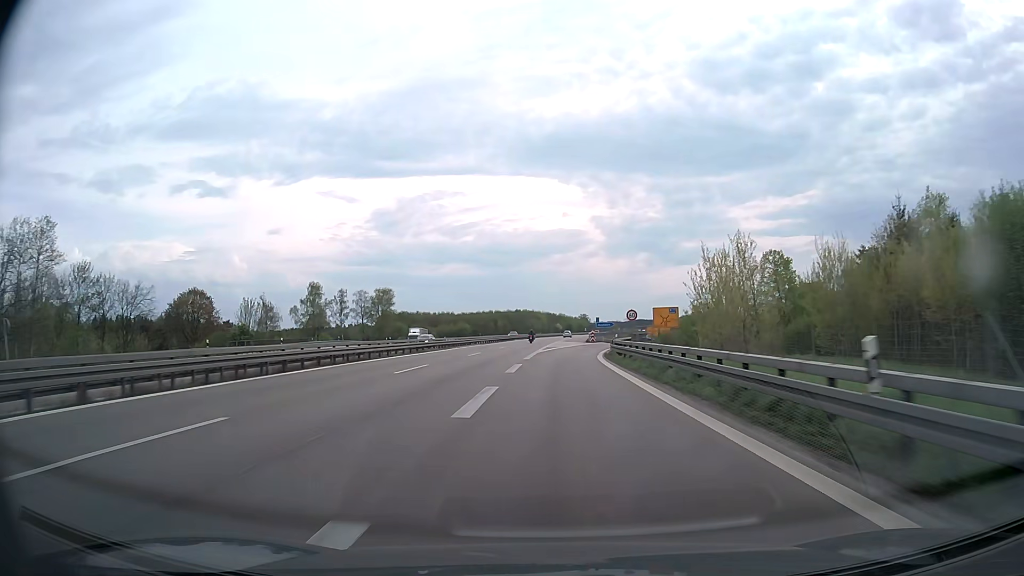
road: motorway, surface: asphalt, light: Day
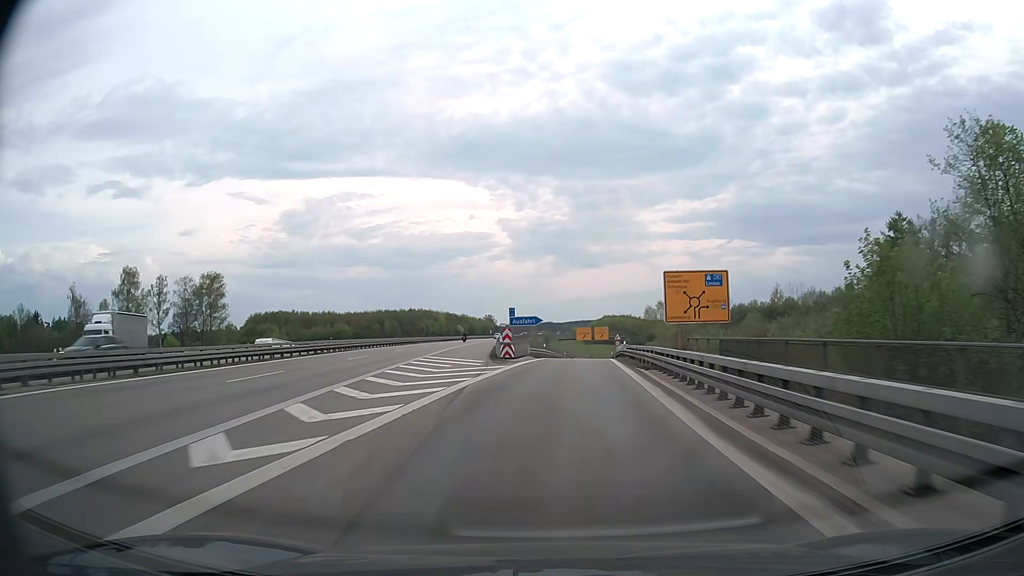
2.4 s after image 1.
(+3.3, +56.1) m; +8°
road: motorway_link
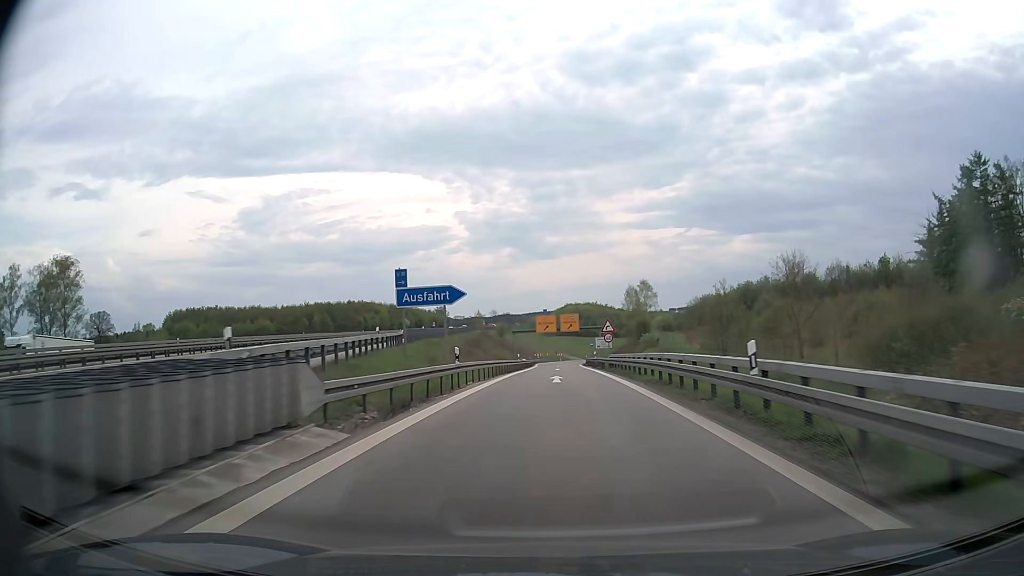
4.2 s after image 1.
(+1.6, +36.5) m; +4°
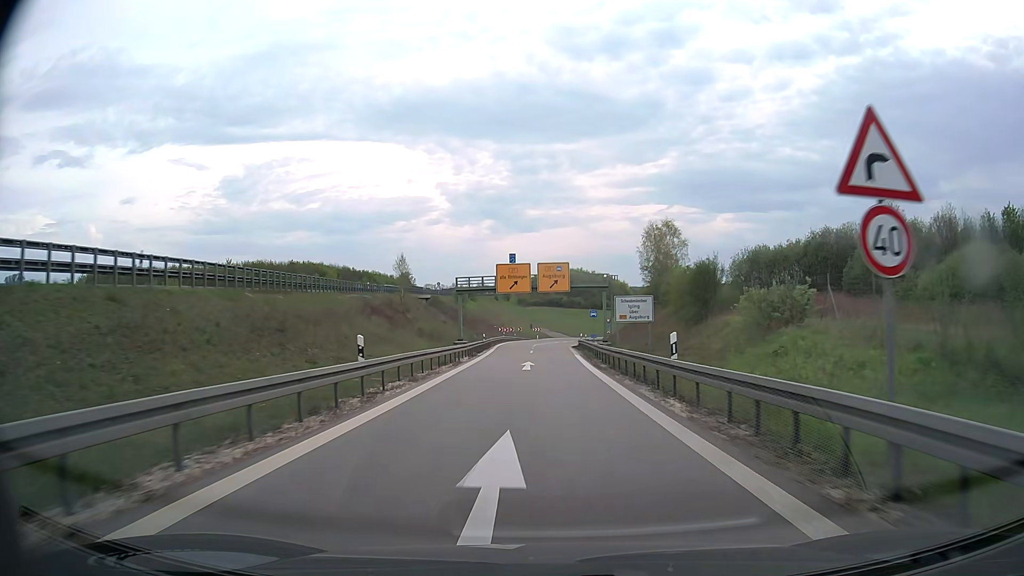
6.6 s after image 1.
(+0.9, +44.6) m; +2°
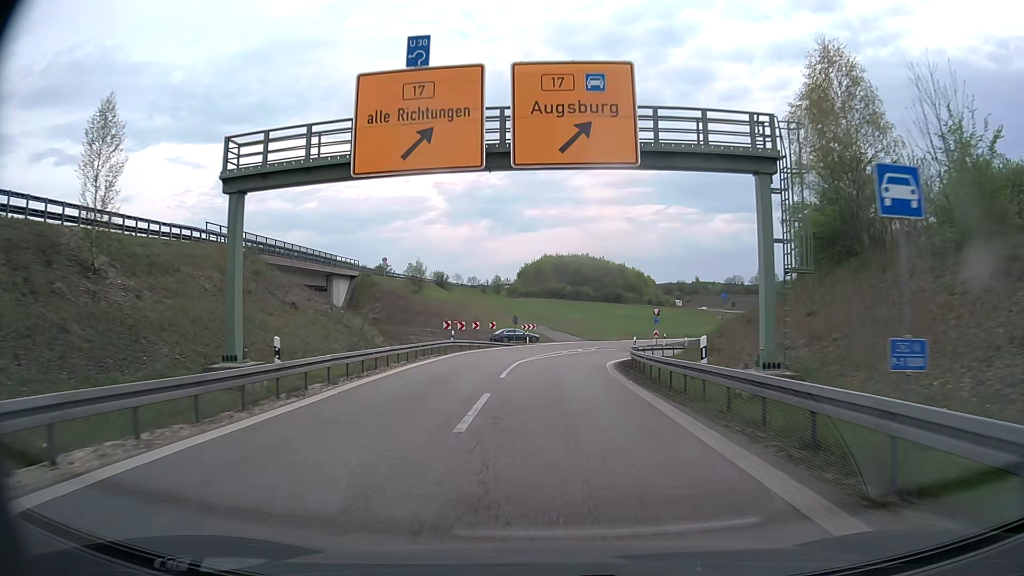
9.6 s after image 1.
(-0.1, +48.0) m; 0°
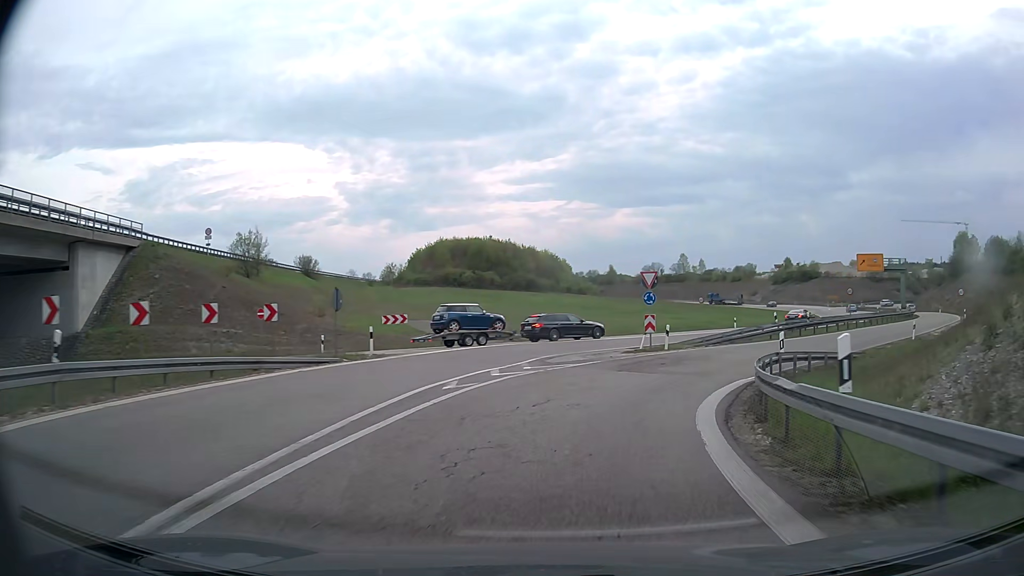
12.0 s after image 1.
(+1.0, +31.2) m; +8°
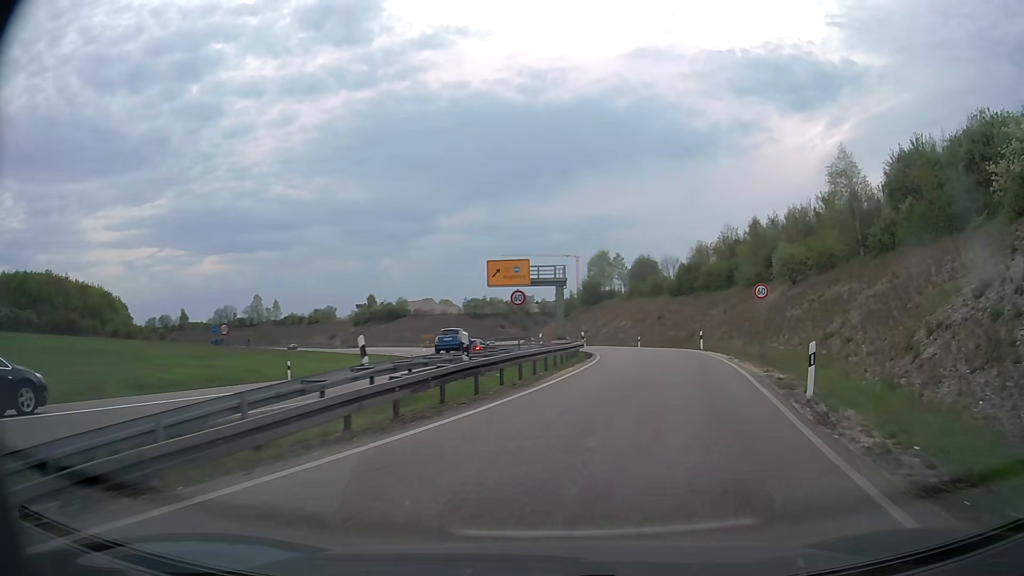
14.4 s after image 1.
(+8.0, +26.0) m; +36°
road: trunk_link
